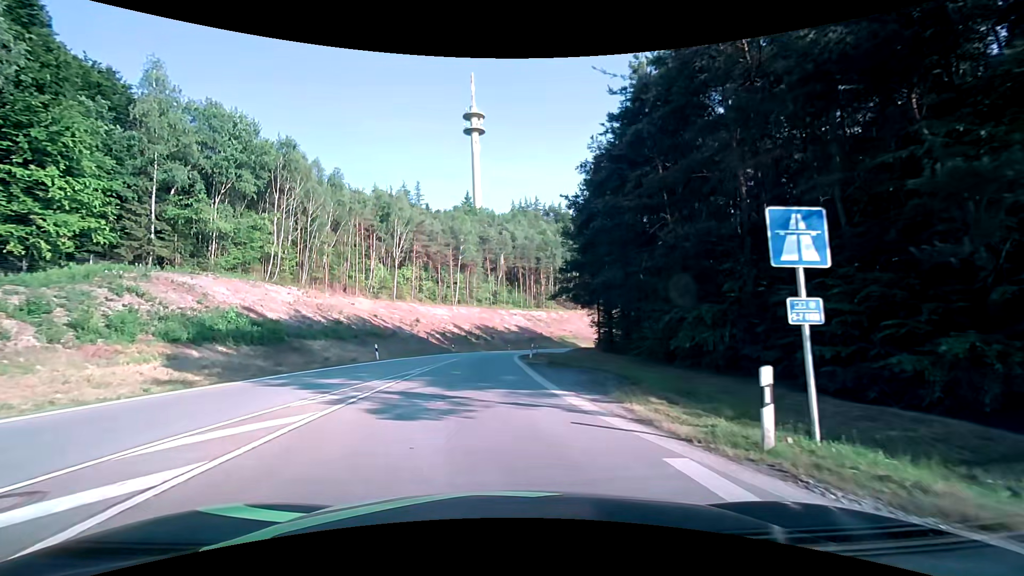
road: motorway_link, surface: asphalt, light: Day
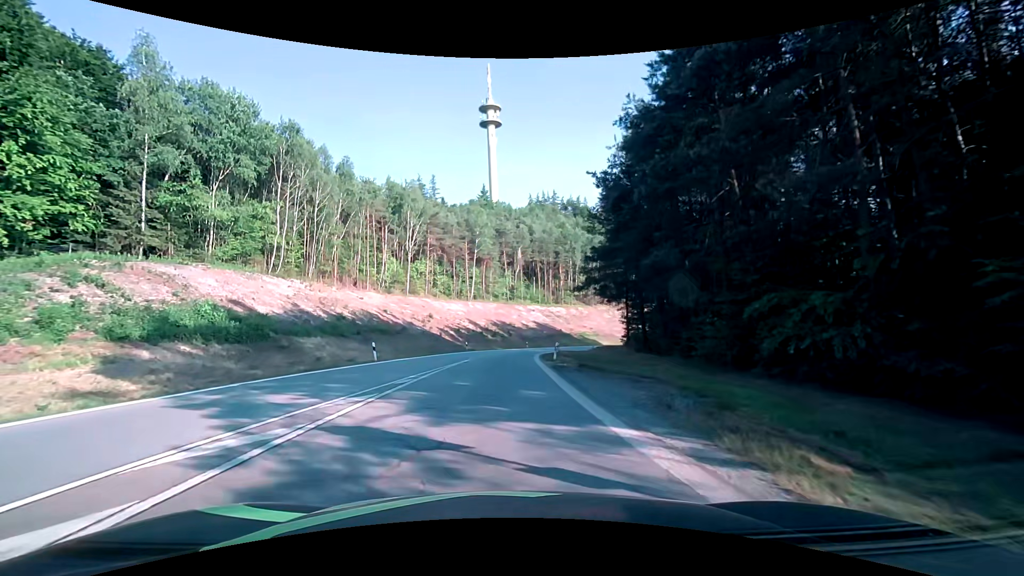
(-0.1, +5.0) m; -2°
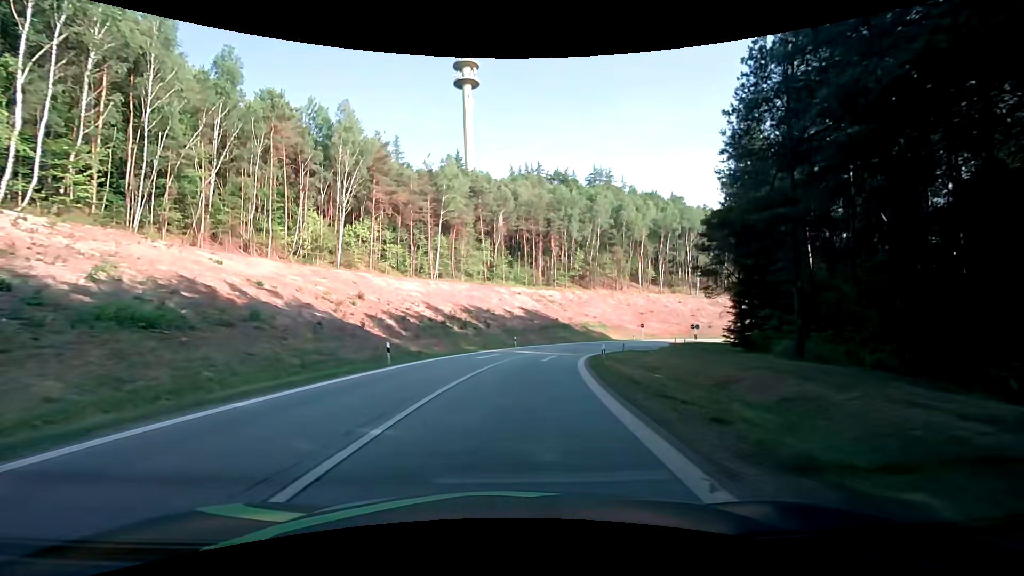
(-0.1, +30.4) m; +1°
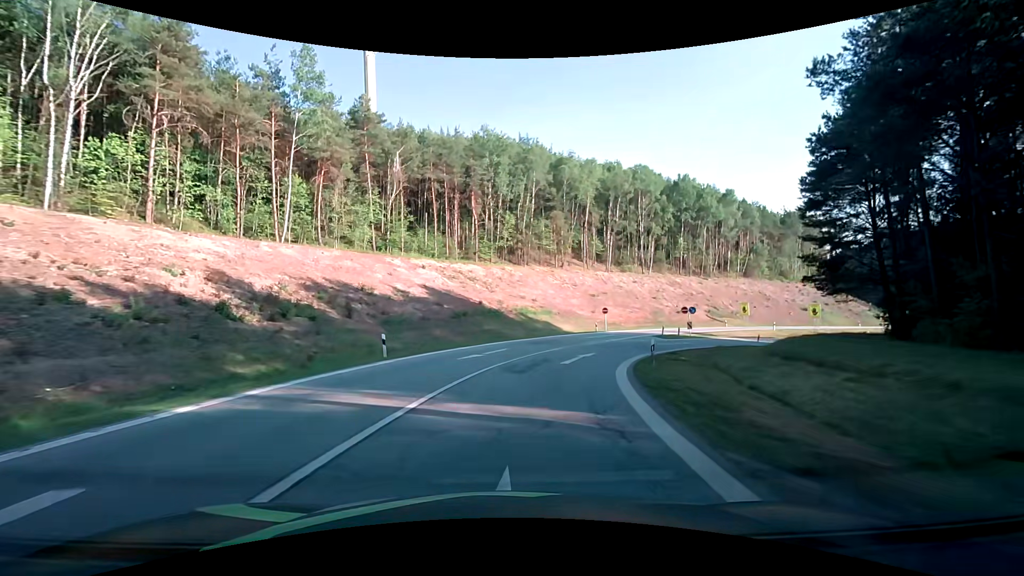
(+2.8, +29.3) m; +10°
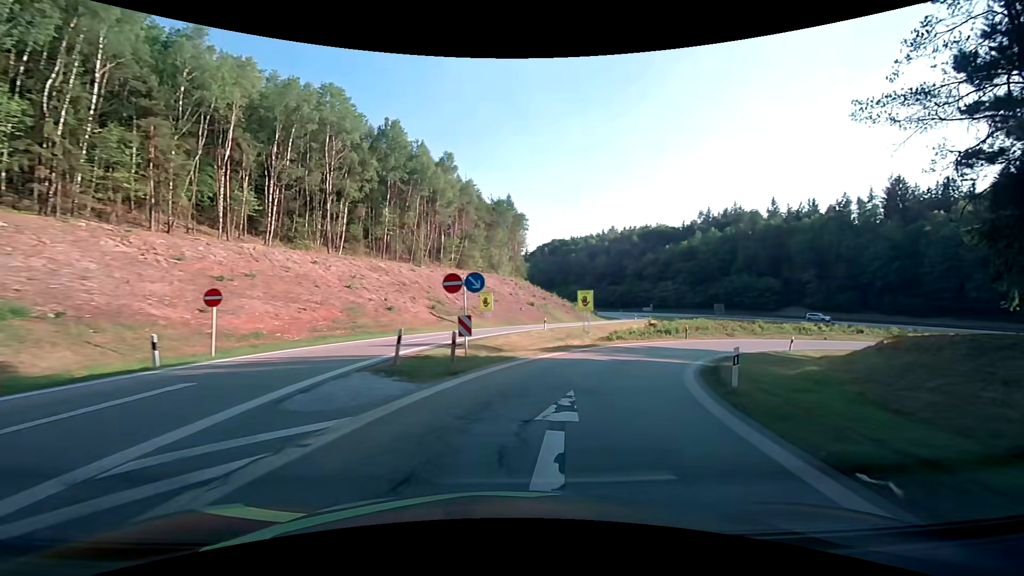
(+8.2, +35.0) m; +34°
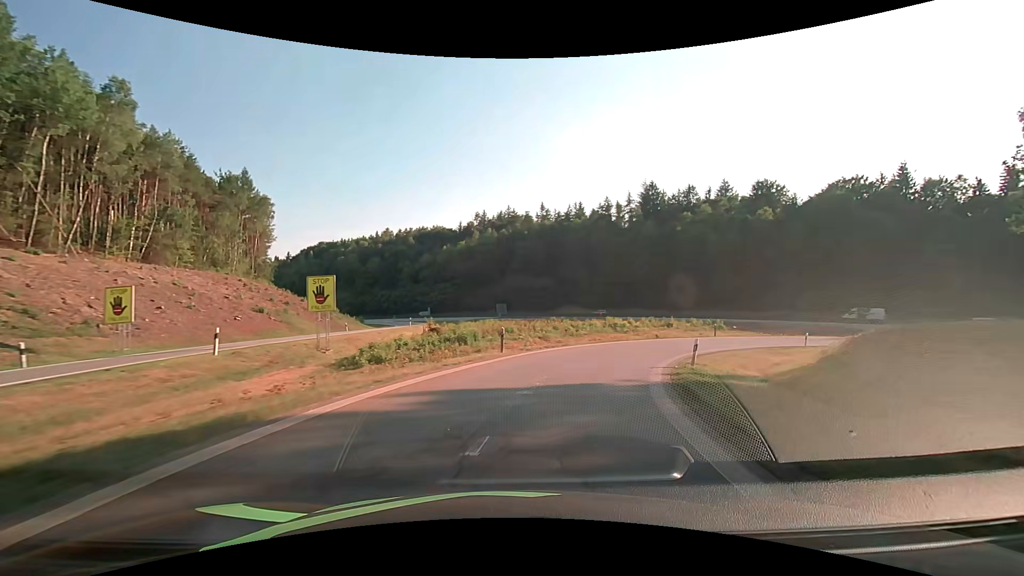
(+4.5, +19.4) m; +25°
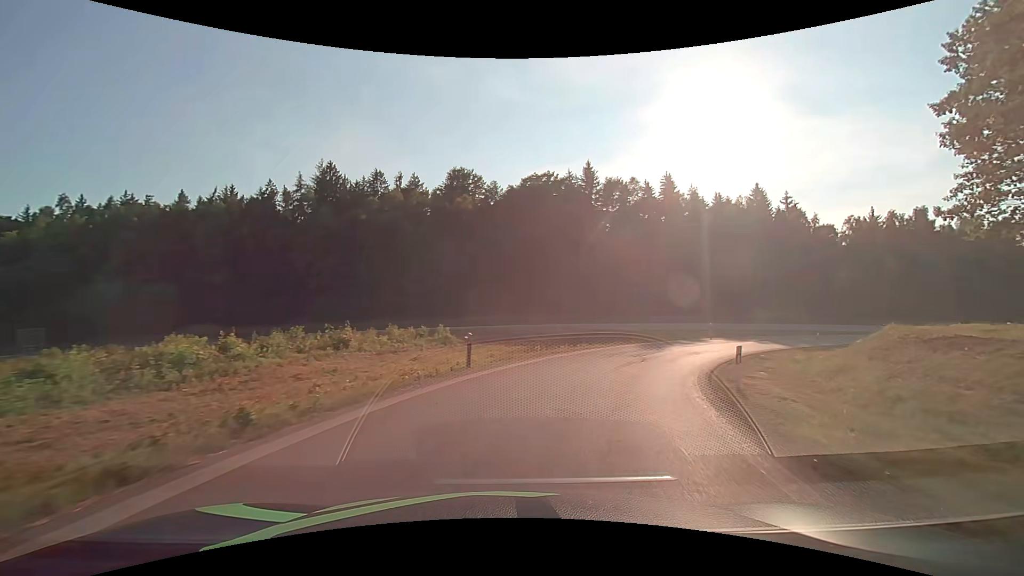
(+9.1, +29.8) m; +35°
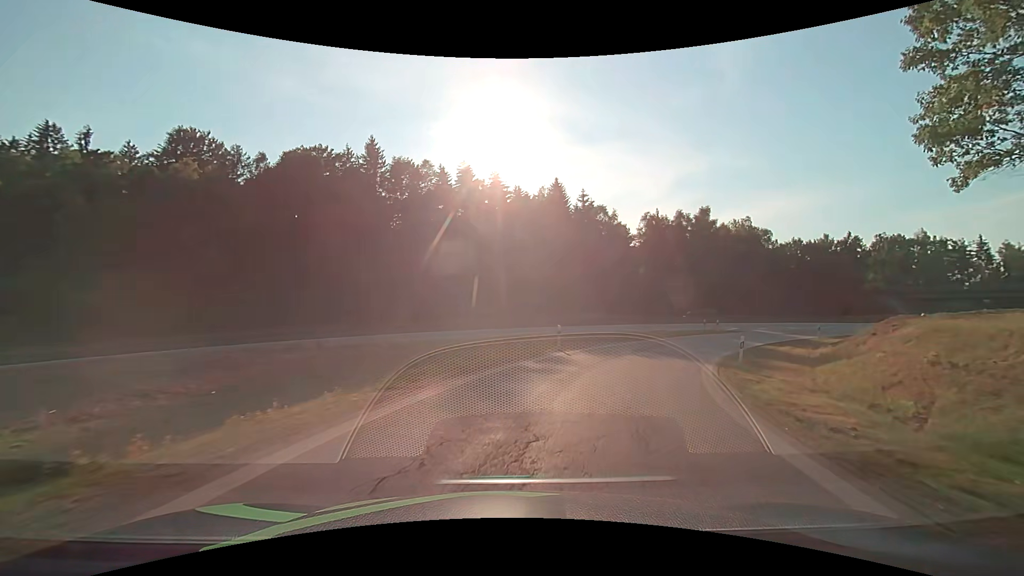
(+3.9, +18.6) m; +24°
(+1, +10) (+4, +19) (+9, +28) (+15, +36) (+23, +42) (+31, +48) (+40, +53) (+49, +56) (+59, +59) (+68, +63) m
